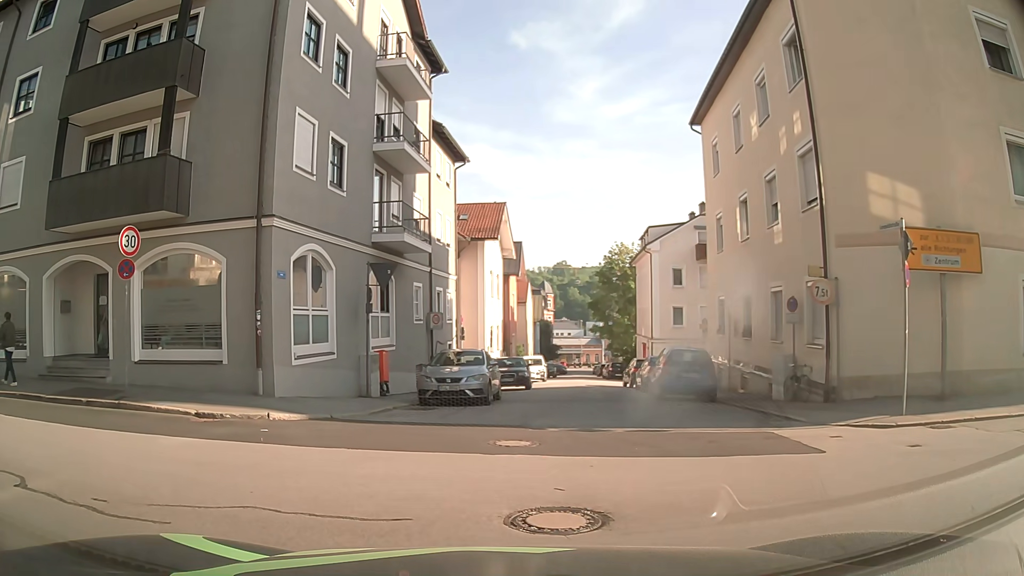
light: Day
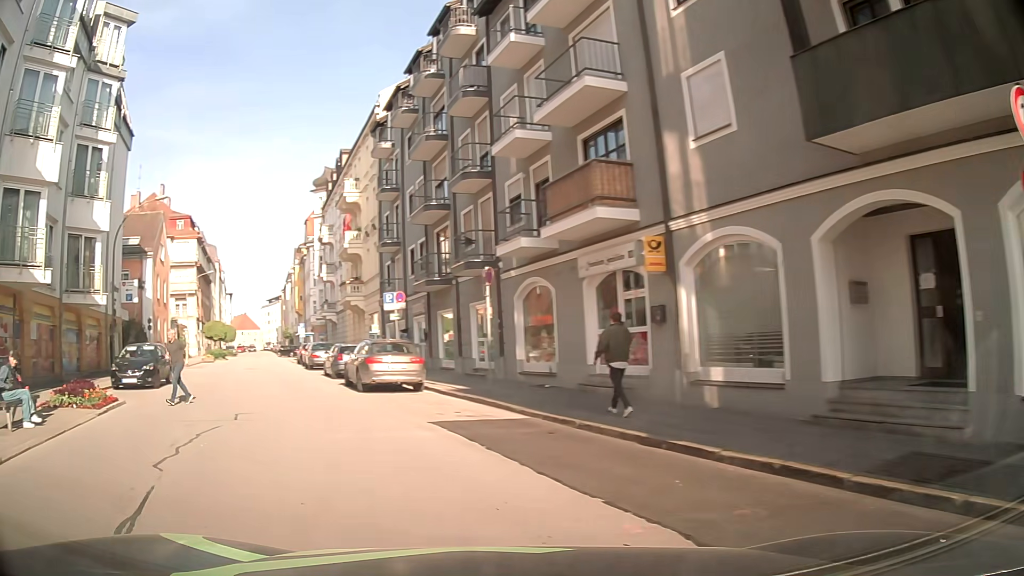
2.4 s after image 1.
(-4.6, +7.4) m; -64°
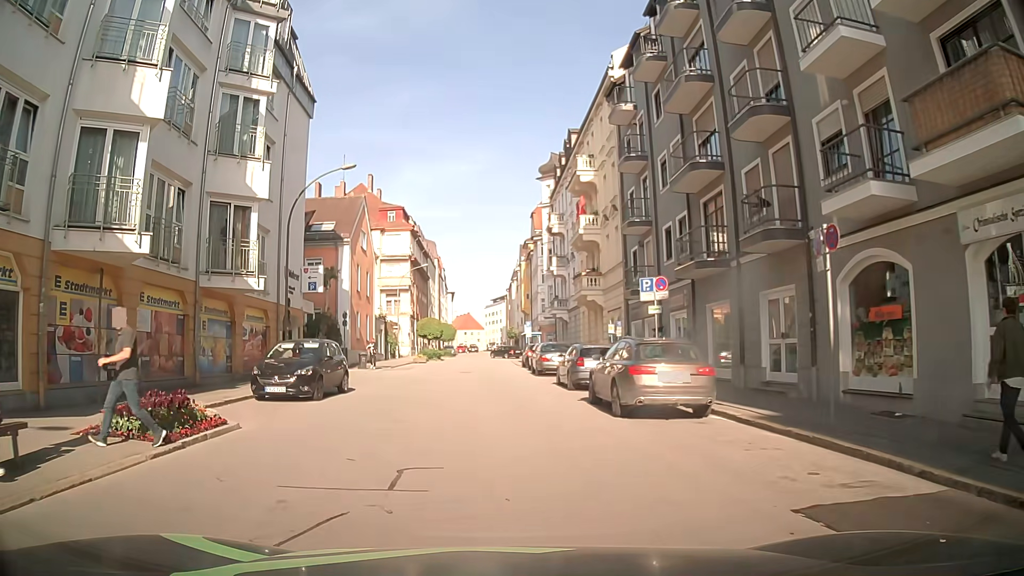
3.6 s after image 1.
(-1.2, +6.4) m; -18°
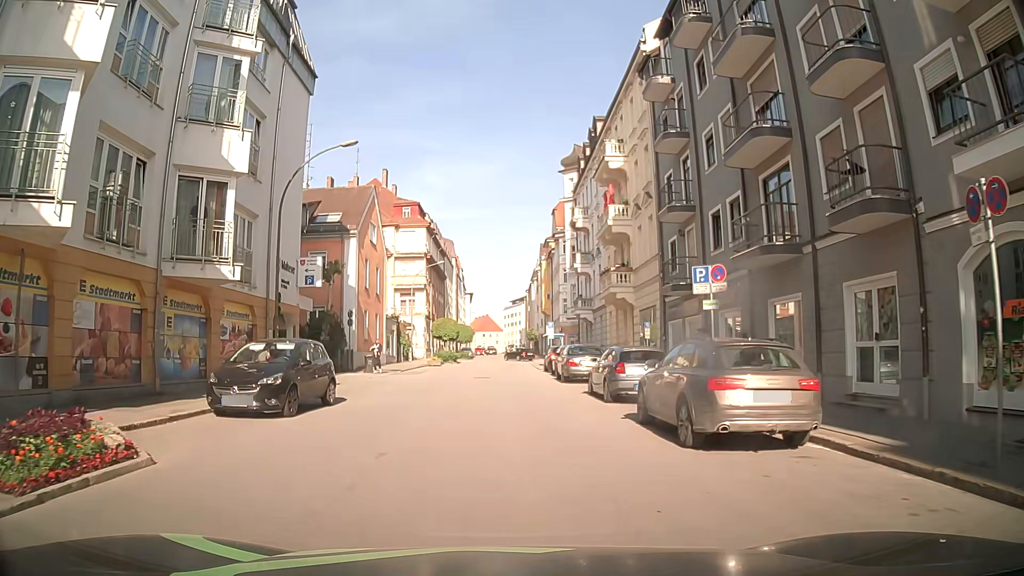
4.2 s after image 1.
(-0.1, +3.7) m; -1°
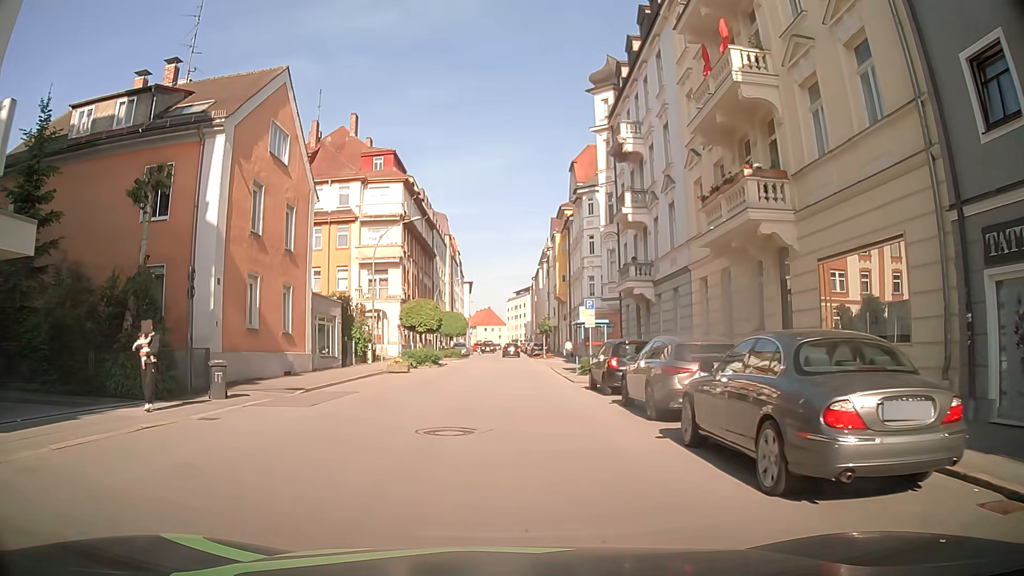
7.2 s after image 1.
(-0.1, +19.9) m; -1°
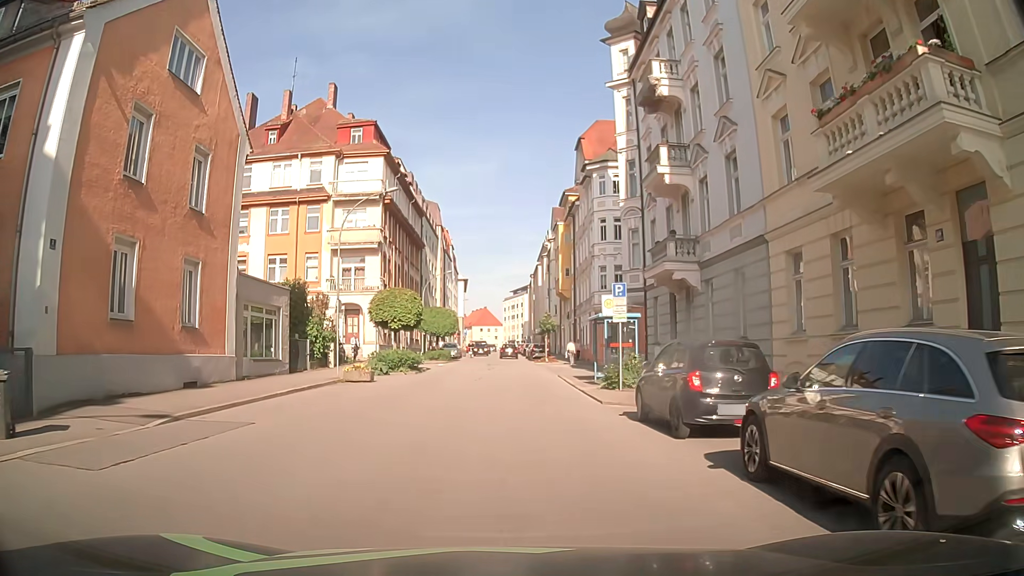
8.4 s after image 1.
(0.0, +8.2) m; 0°
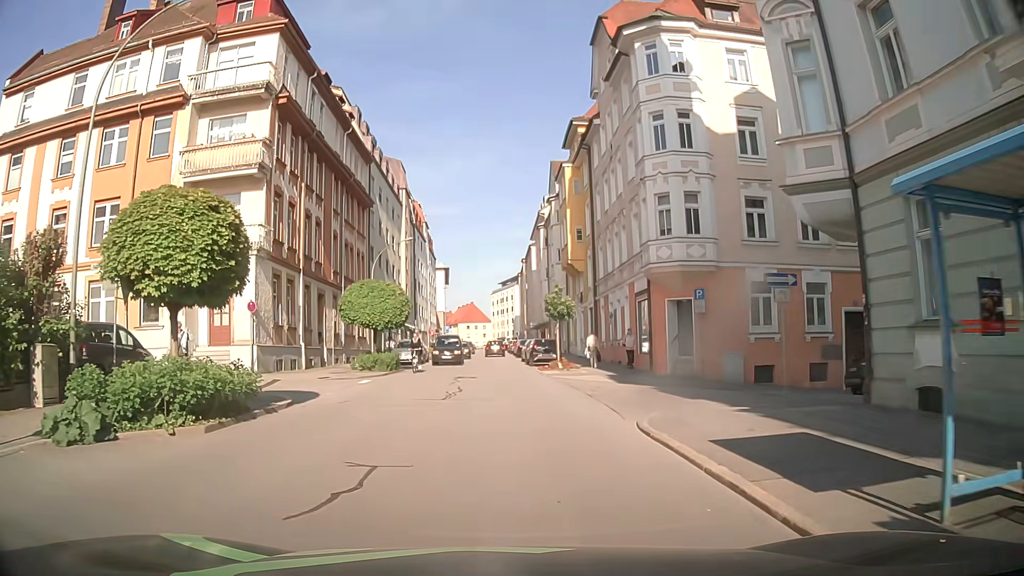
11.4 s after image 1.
(+0.5, +21.3) m; +1°
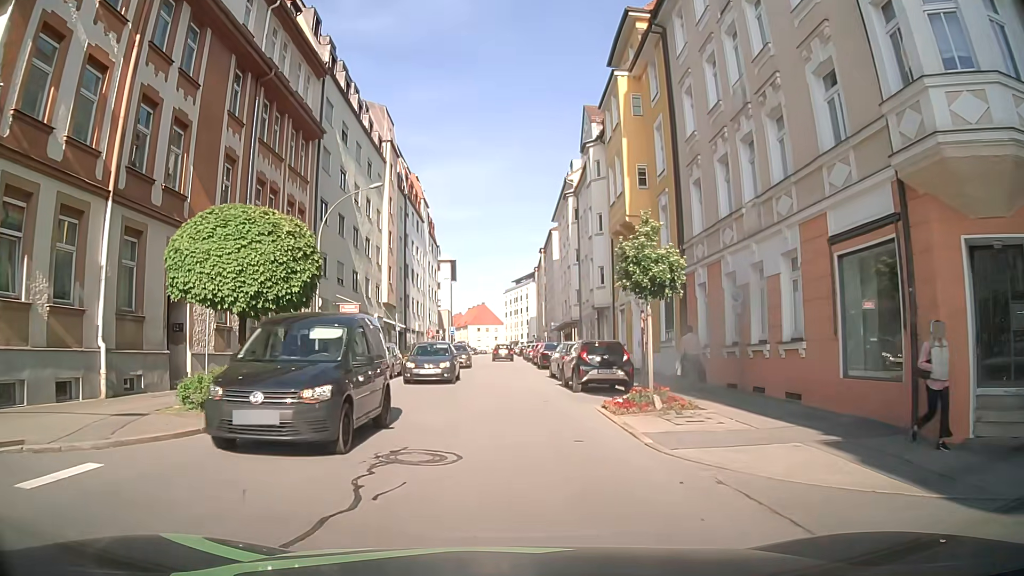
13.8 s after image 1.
(-0.2, +17.5) m; 0°
(0, +10) (0, +20) (-1, +30) (-1, +40) (-1, +50) (-1, +60) (-2, +70) (-2, +80) (-2, +90) (-2, +100) m
